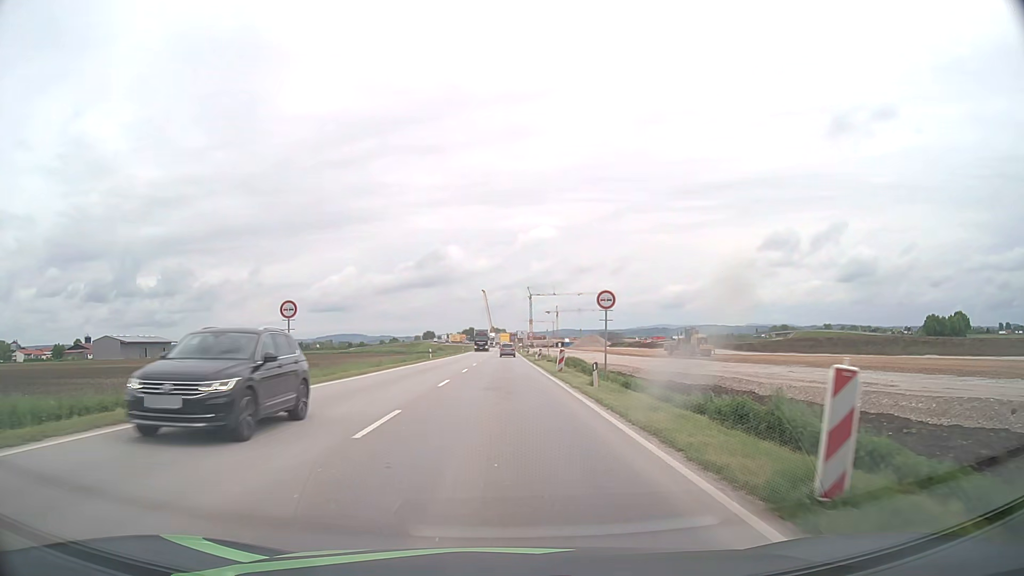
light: Day
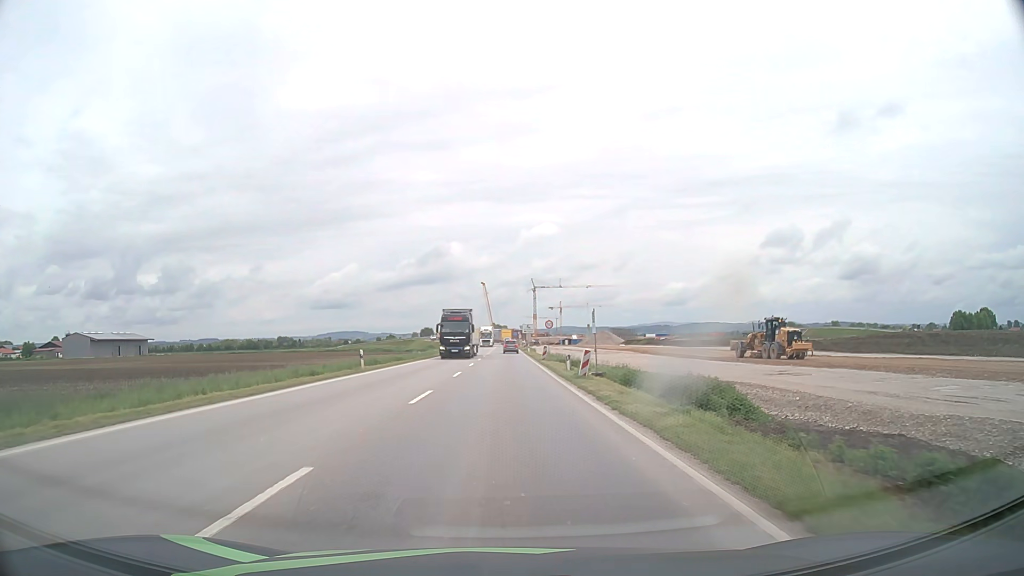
(0.0, +30.6) m; 0°
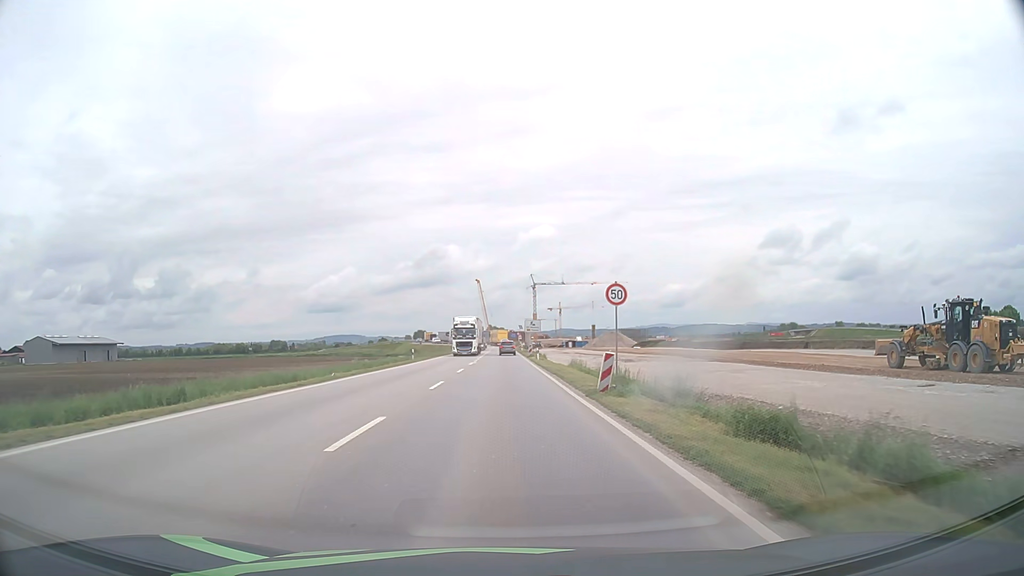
(0.0, +30.6) m; 0°
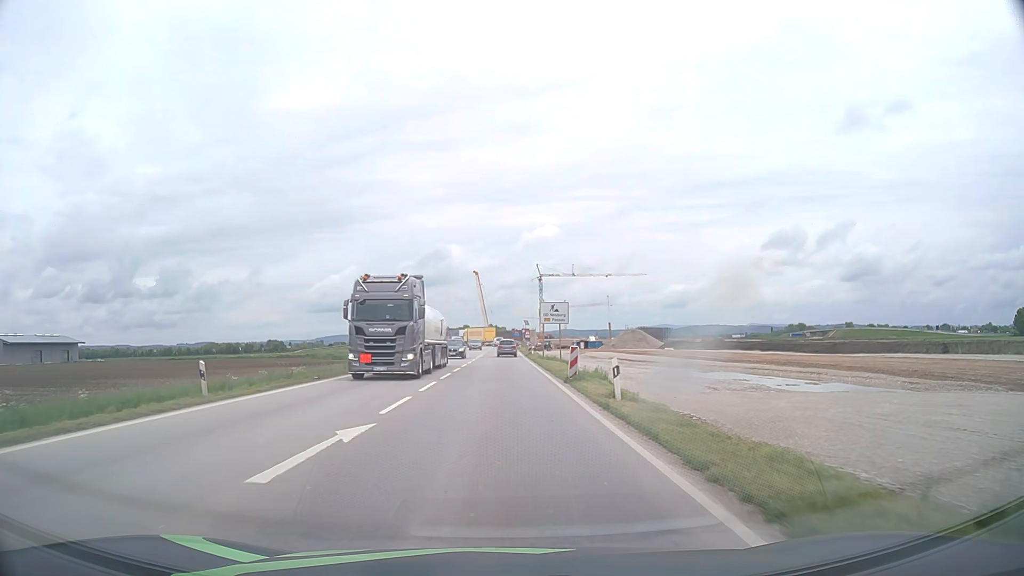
(+0.2, +38.0) m; 0°
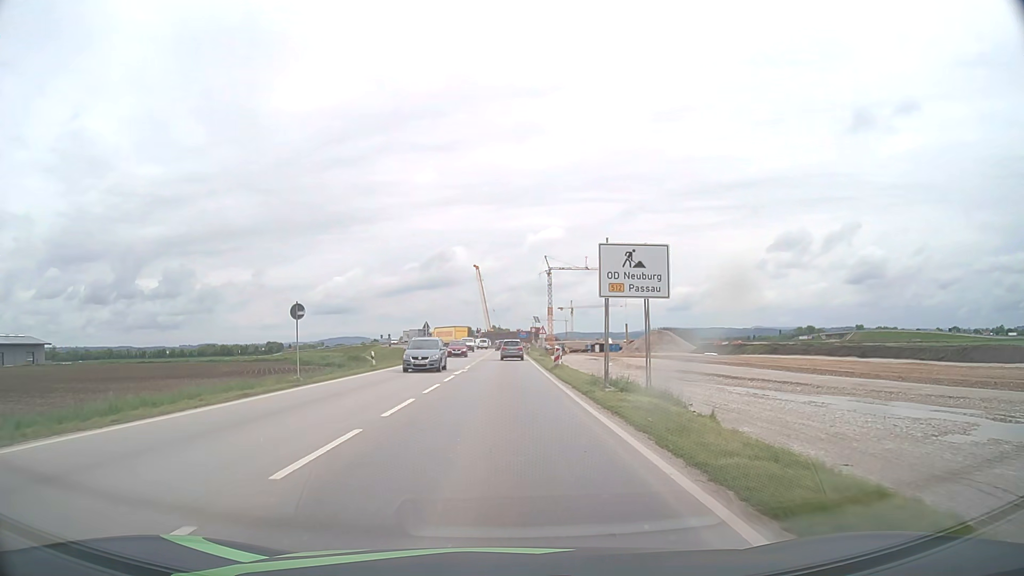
(-0.1, +30.4) m; 0°
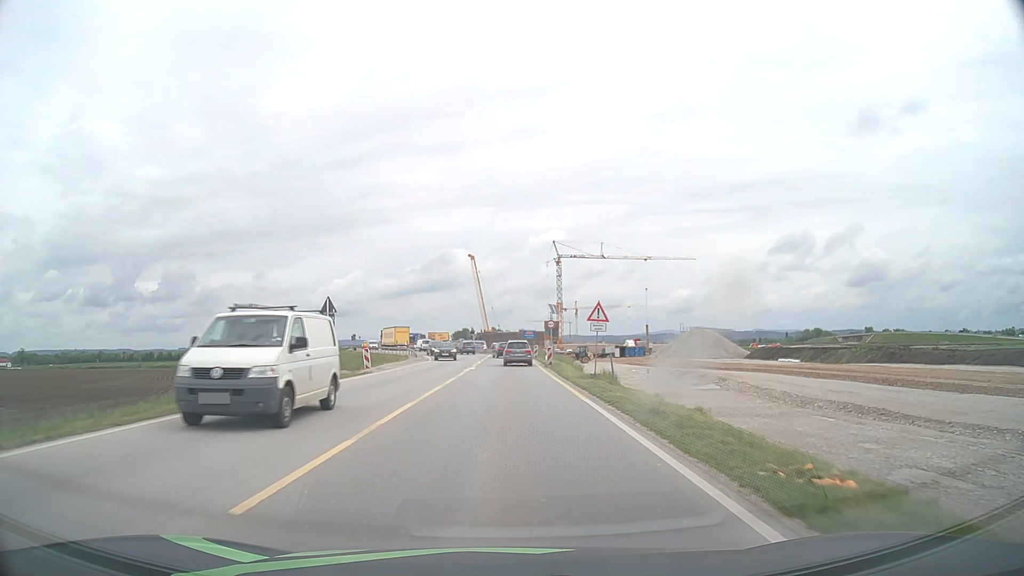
(-0.2, +37.3) m; 0°
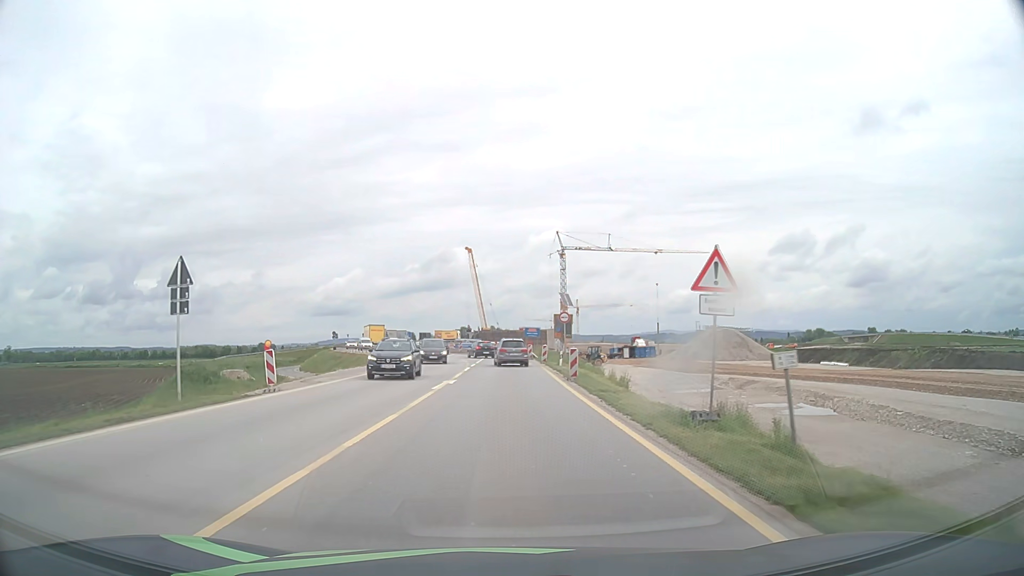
(0.0, +14.2) m; 0°
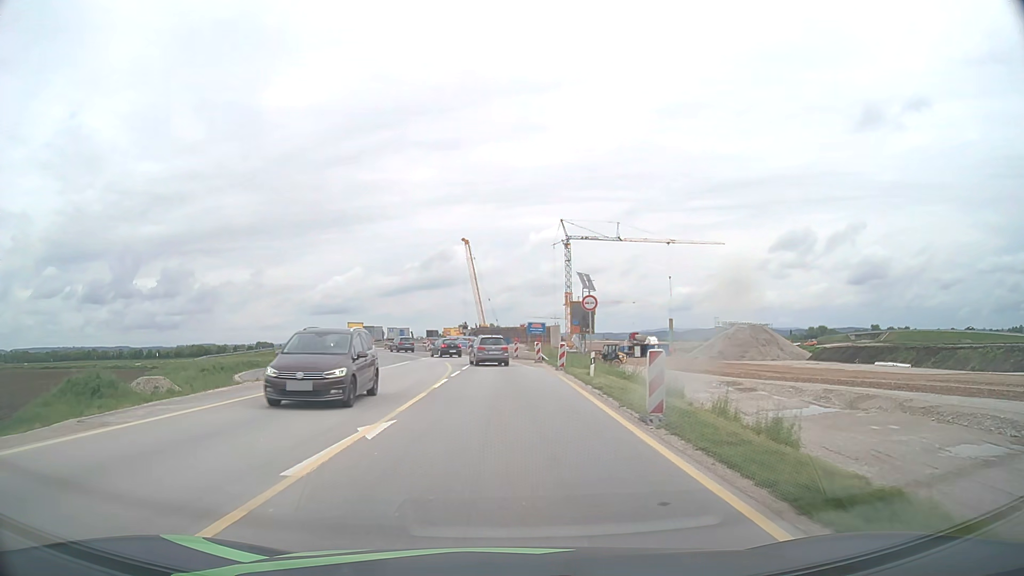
(0.0, +13.7) m; 0°
(0, +10) (0, +20) (-1, +30) (-2, +40) (-4, +50) (-7, +59) (-10, +69) (-14, +78) (-18, +87) (-21, +97) m
